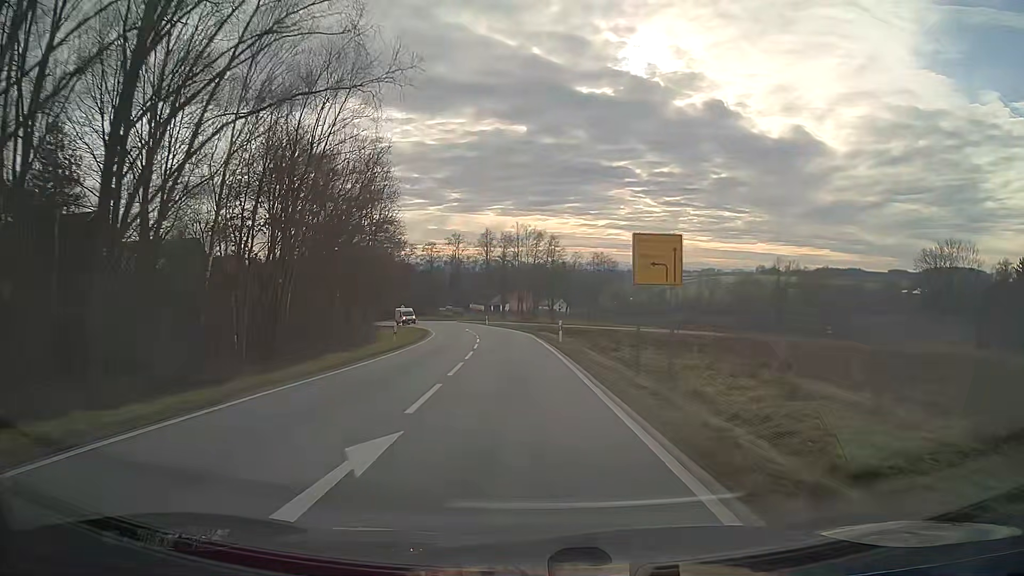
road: secondary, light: Day
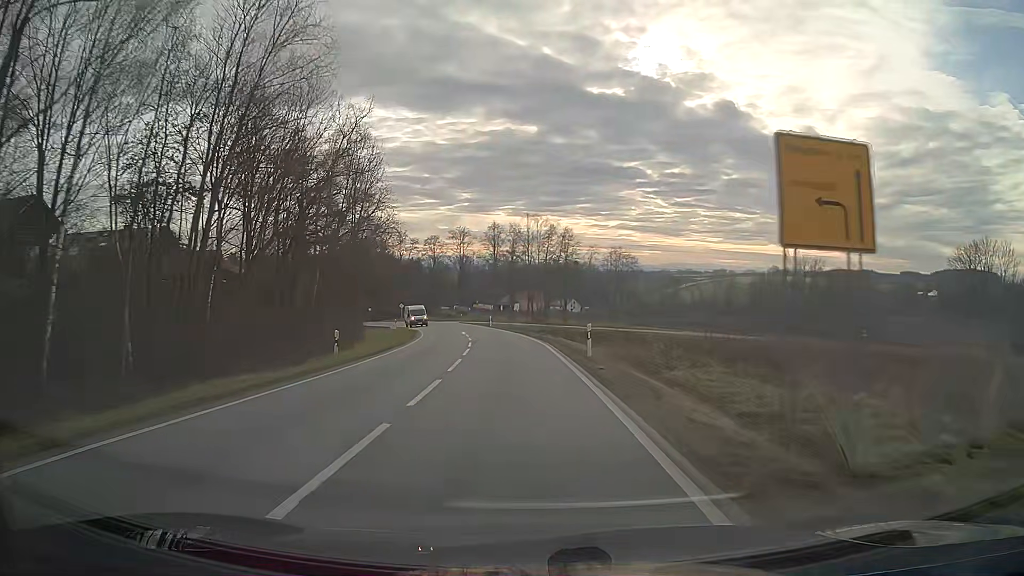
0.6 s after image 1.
(-0.1, +11.1) m; -1°
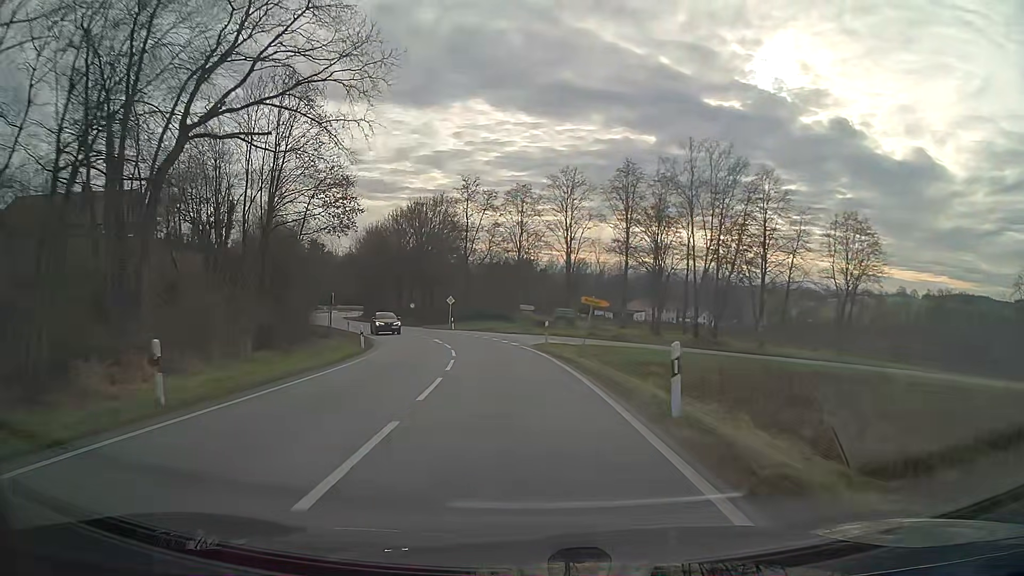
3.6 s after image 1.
(-4.5, +53.8) m; -10°
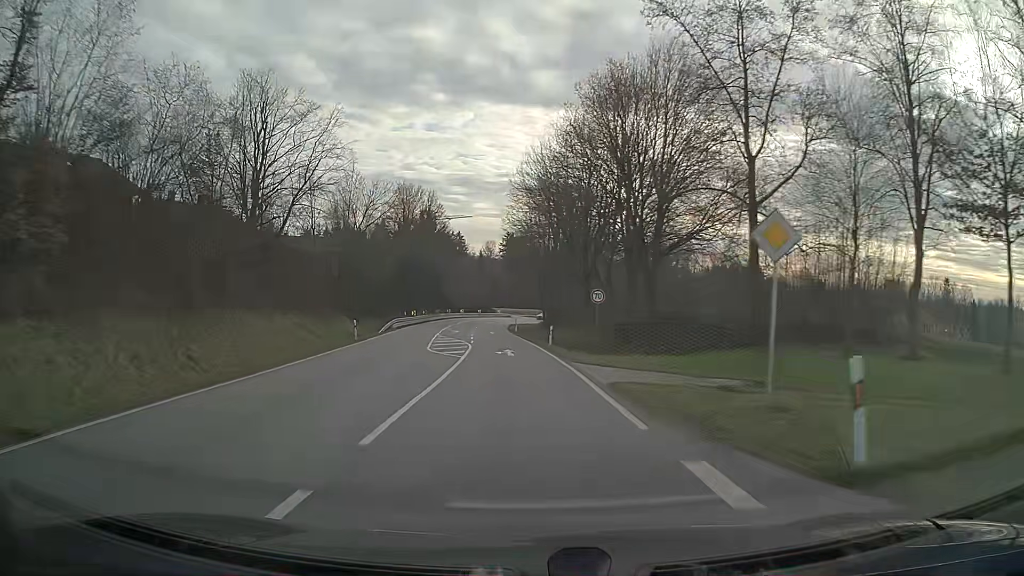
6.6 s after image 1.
(-7.9, +51.2) m; -18°
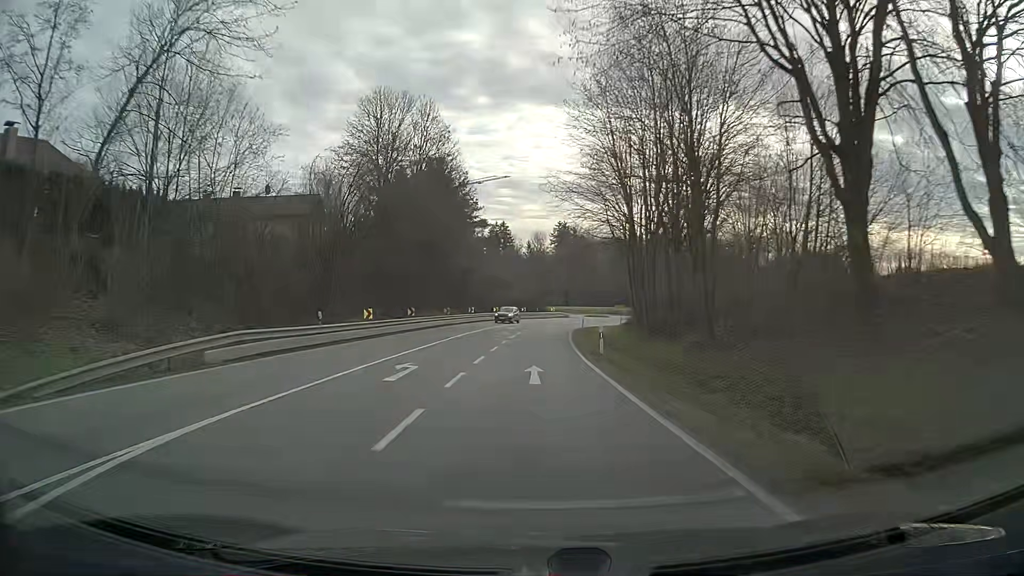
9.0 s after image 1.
(-1.9, +40.8) m; -3°
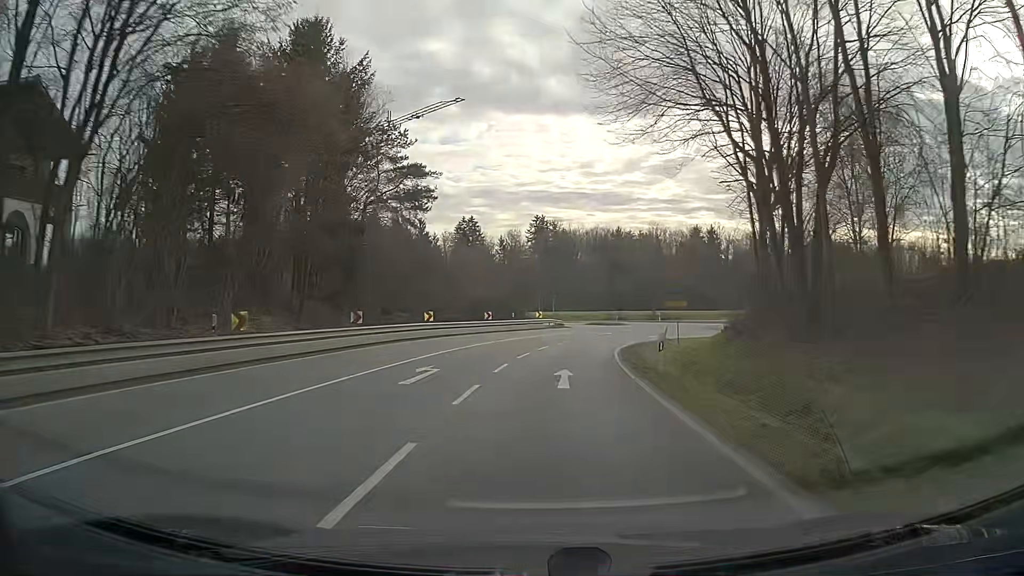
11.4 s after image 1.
(+0.1, +38.3) m; +2°
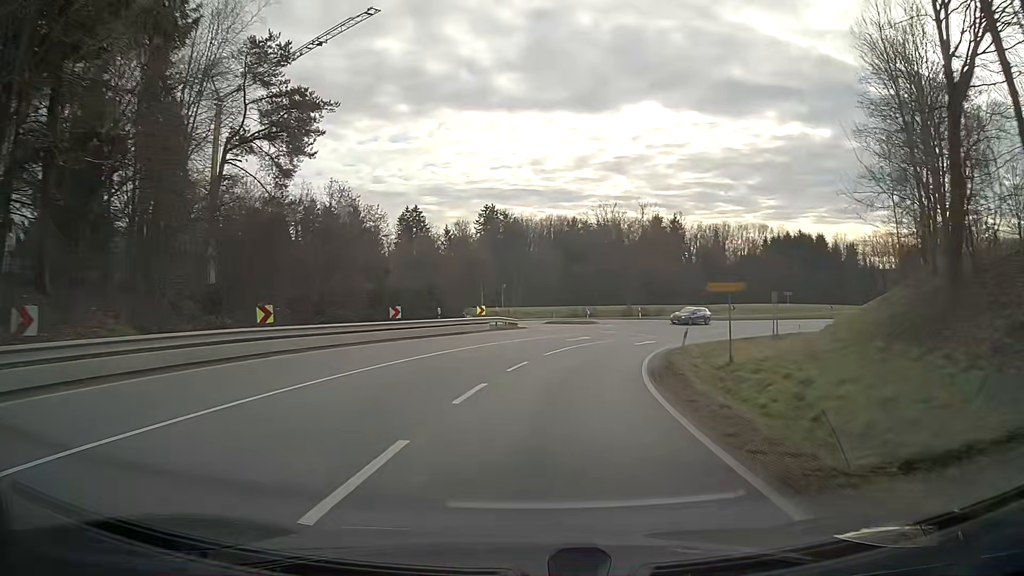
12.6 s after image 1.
(+0.7, +18.0) m; +5°
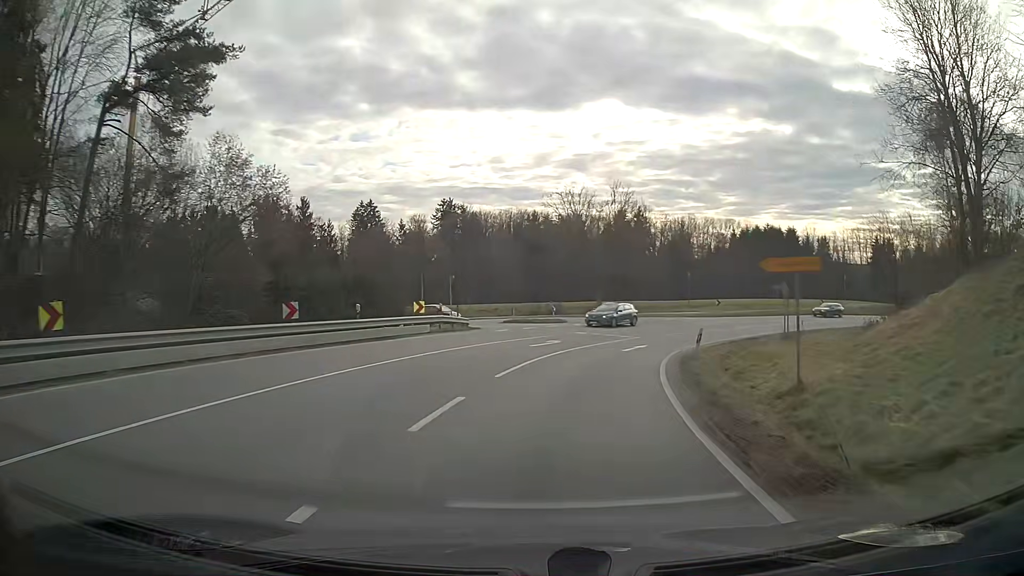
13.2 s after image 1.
(+0.2, +8.4) m; +4°
